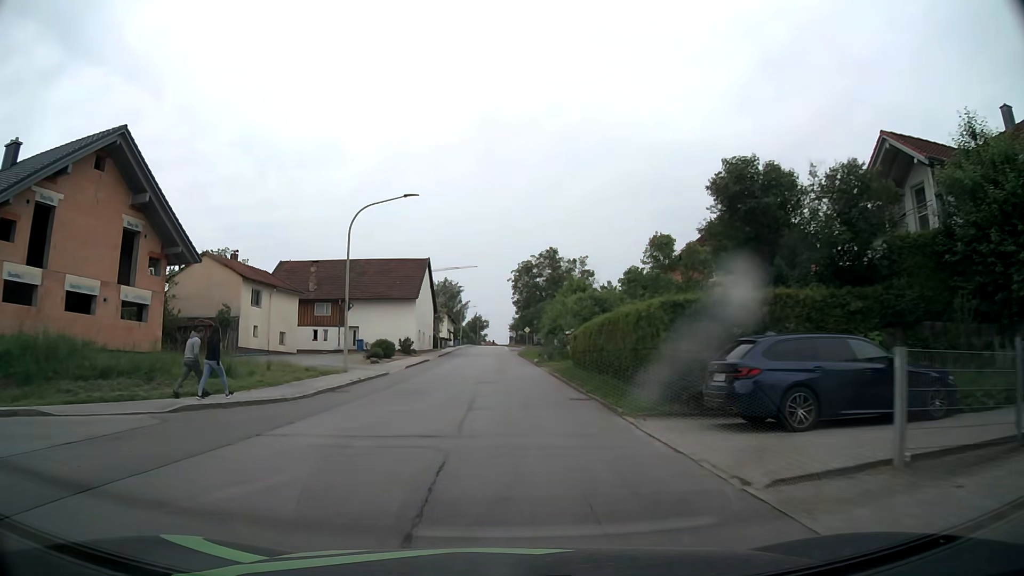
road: tertiary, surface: asphalt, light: Day
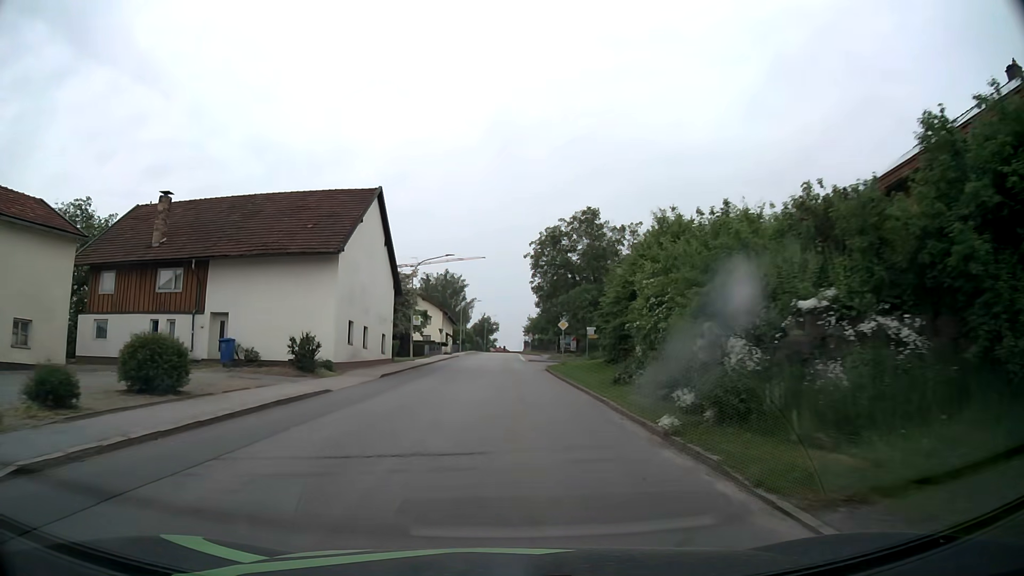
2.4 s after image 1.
(-0.3, +30.6) m; -1°
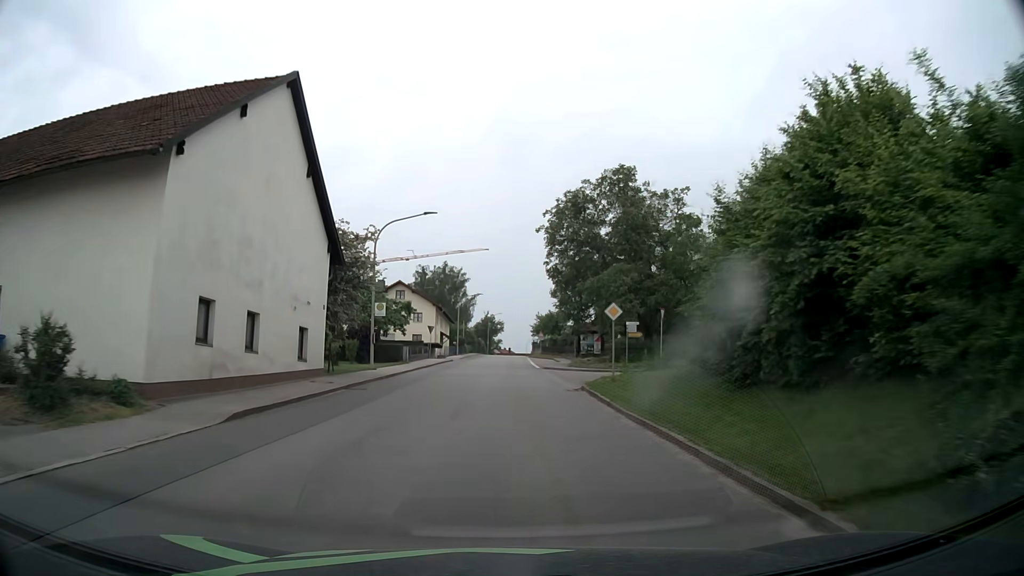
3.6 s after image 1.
(-0.1, +15.4) m; 0°
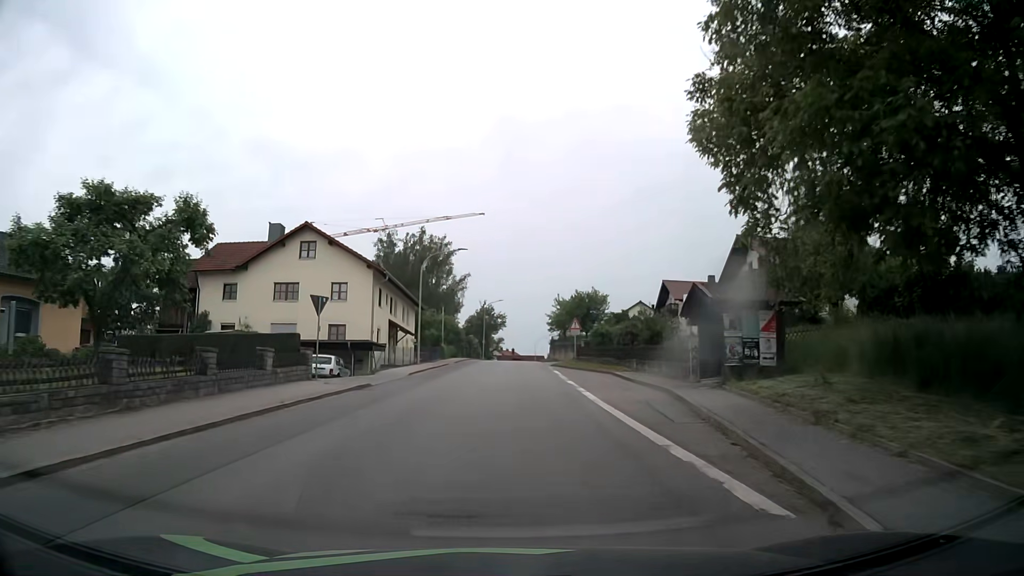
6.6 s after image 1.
(-0.1, +38.0) m; 0°
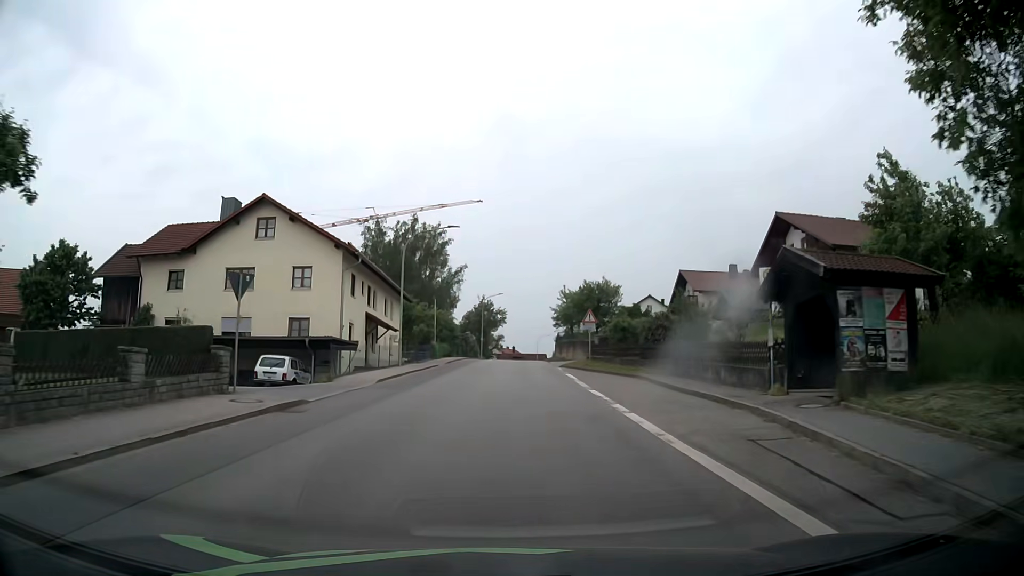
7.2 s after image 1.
(0.0, +7.5) m; 0°
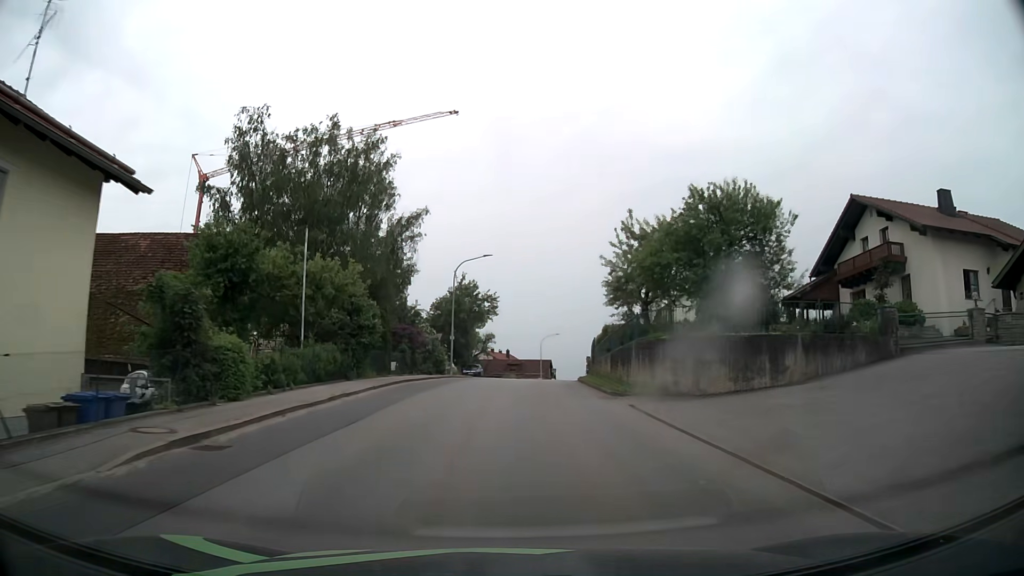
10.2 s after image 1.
(+0.2, +37.6) m; 0°
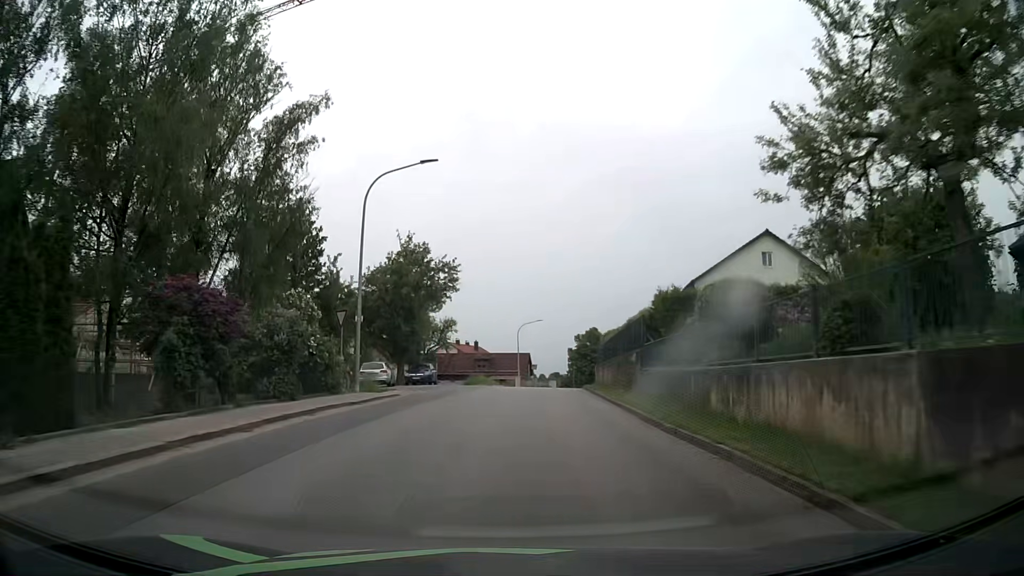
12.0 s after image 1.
(+0.4, +22.3) m; +2°
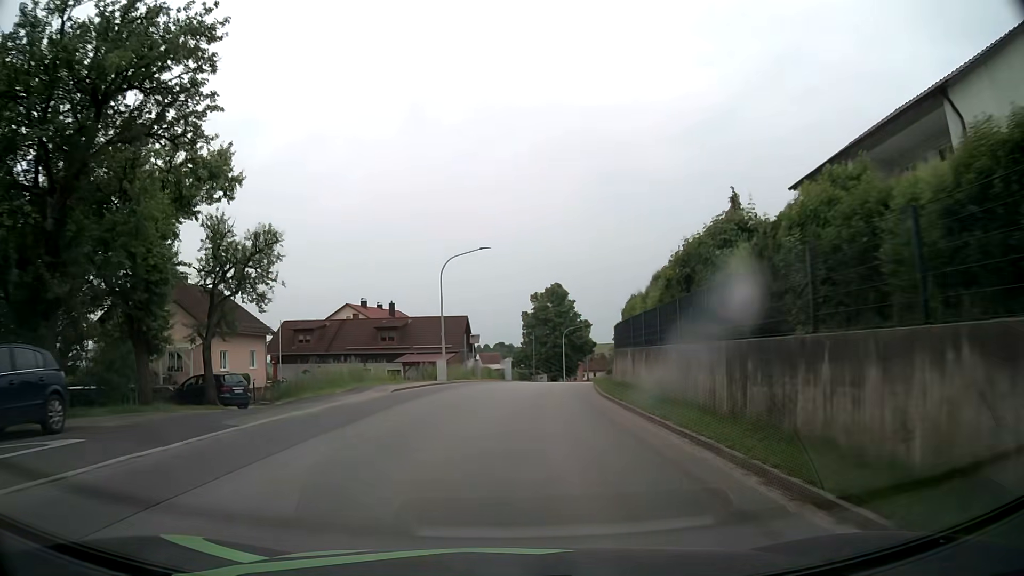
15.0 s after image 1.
(+2.0, +36.0) m; +5°
(0, +10) (+1, +20) (+1, +30) (+3, +40) (+5, +50) (+7, +59) (+9, +69) (+12, +79) (+14, +89) (+16, +98) m
